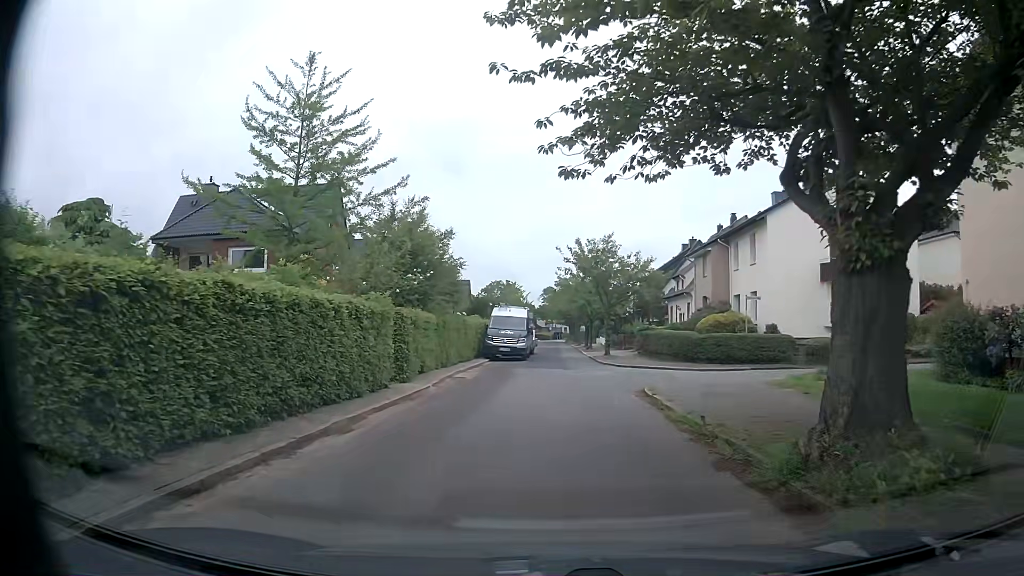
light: Day
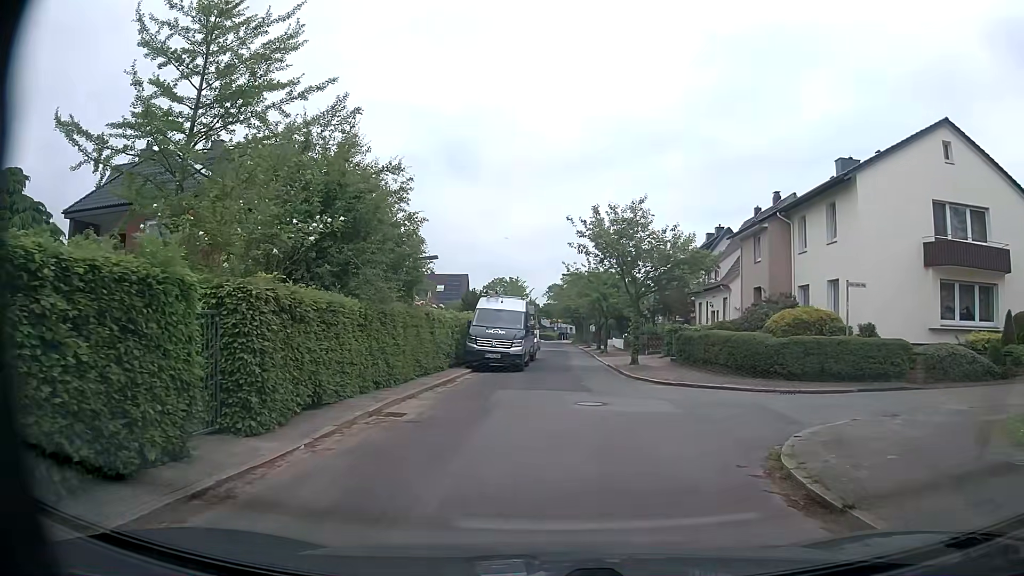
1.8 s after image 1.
(-0.2, +9.2) m; -1°
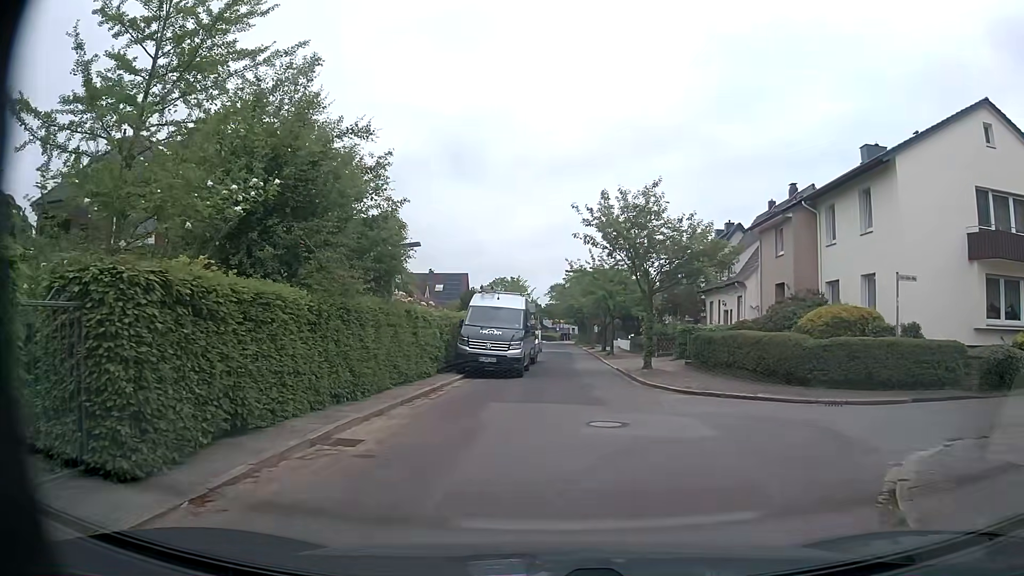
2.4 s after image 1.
(0.0, +2.8) m; +1°
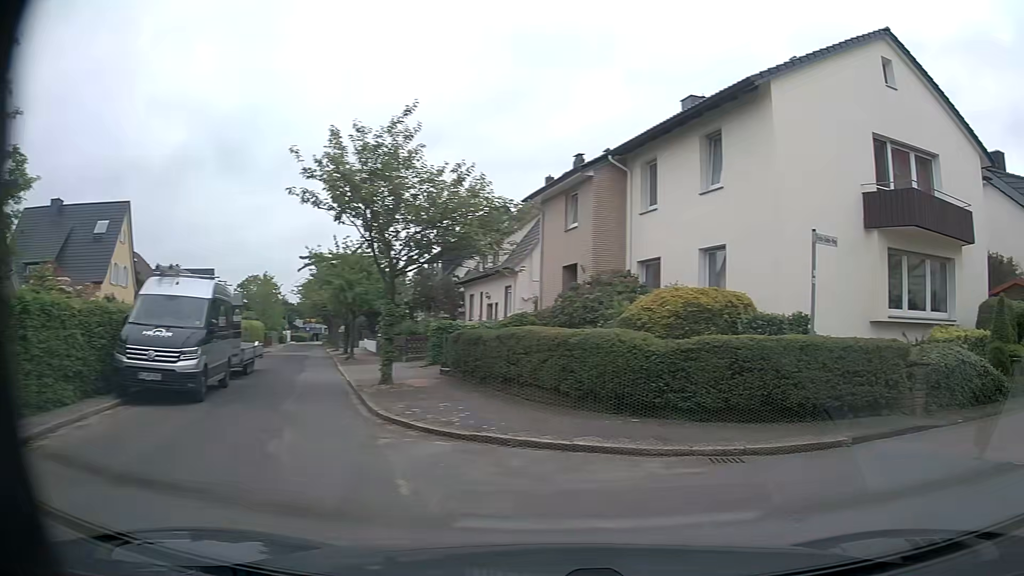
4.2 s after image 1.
(+0.5, +7.0) m; +17°
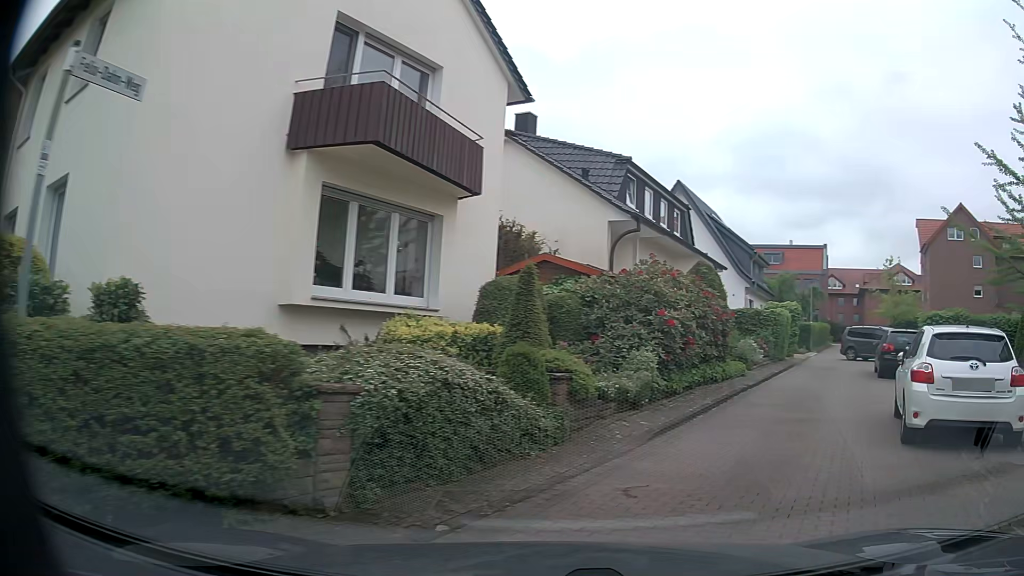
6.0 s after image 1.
(+2.8, +6.1) m; +44°
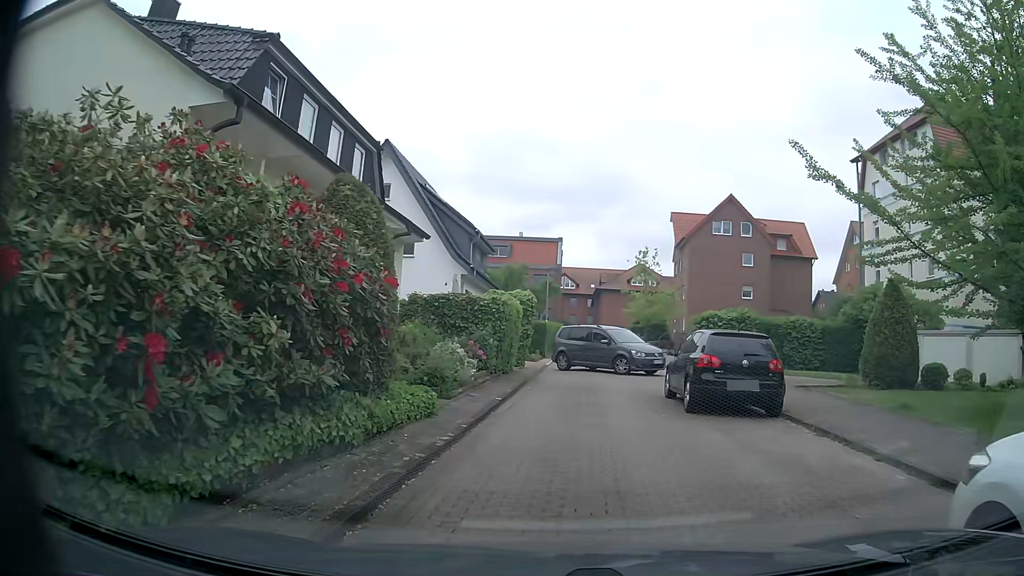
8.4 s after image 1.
(+2.7, +8.5) m; +27°
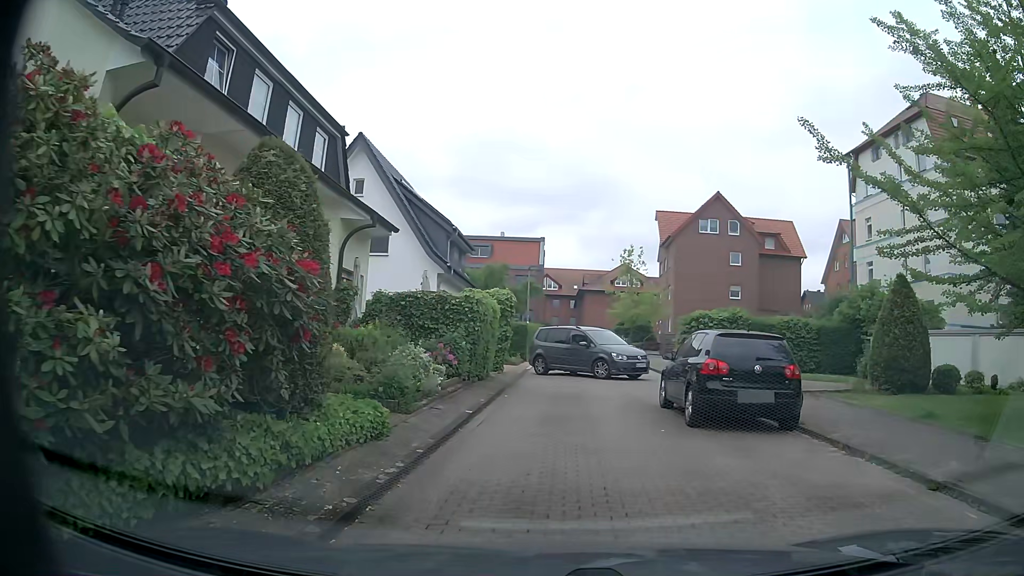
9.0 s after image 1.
(0.0, +1.7) m; +2°
